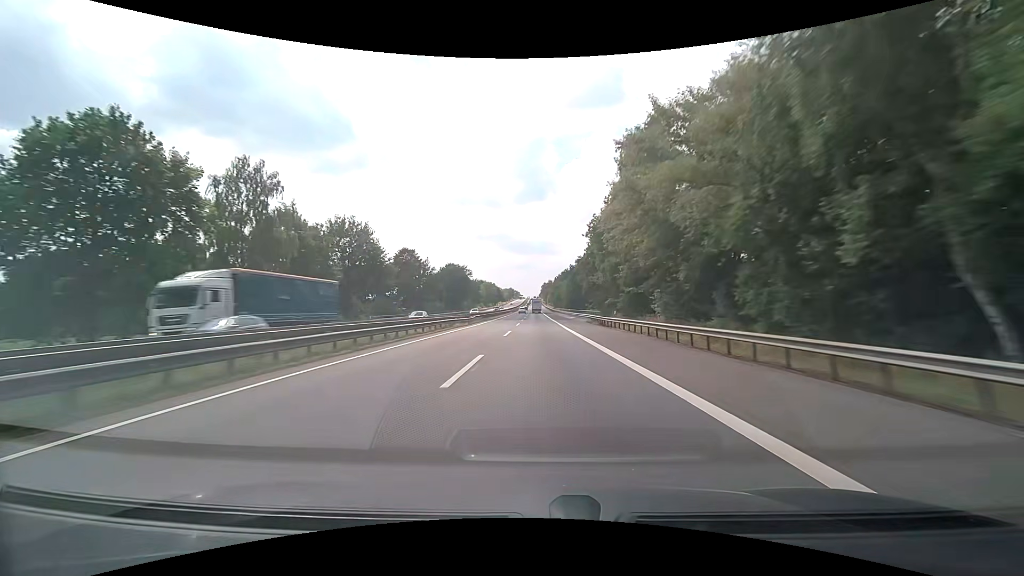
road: motorway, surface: asphalt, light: Day
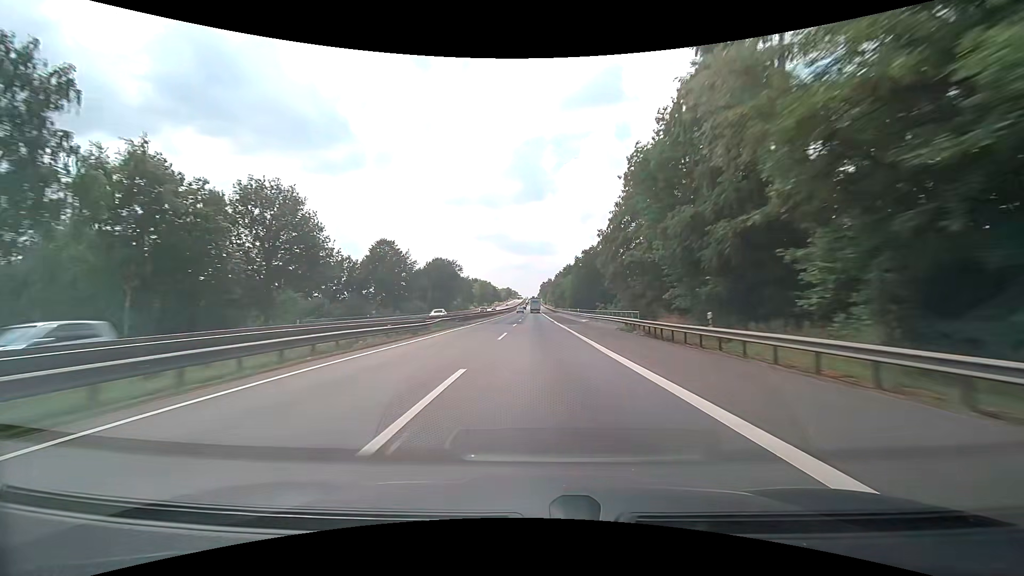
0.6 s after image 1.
(0.0, +21.4) m; 0°
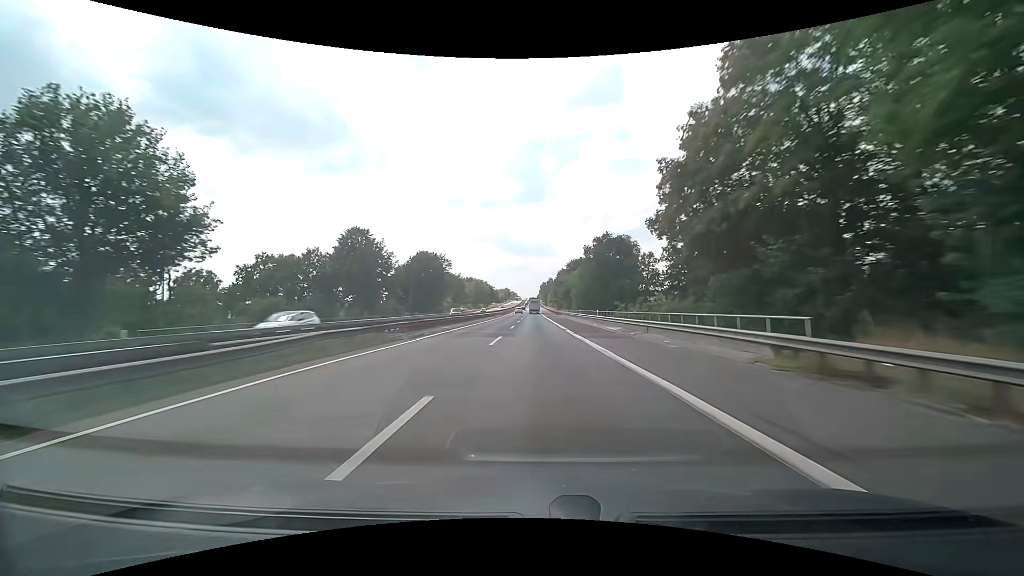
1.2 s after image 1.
(0.0, +21.2) m; 0°
(0, +10) (0, +20) (0, +30) (0, +40) (0, +50) (0, +60) (0, +70) (0, +80) (0, +90) (0, +100) m
